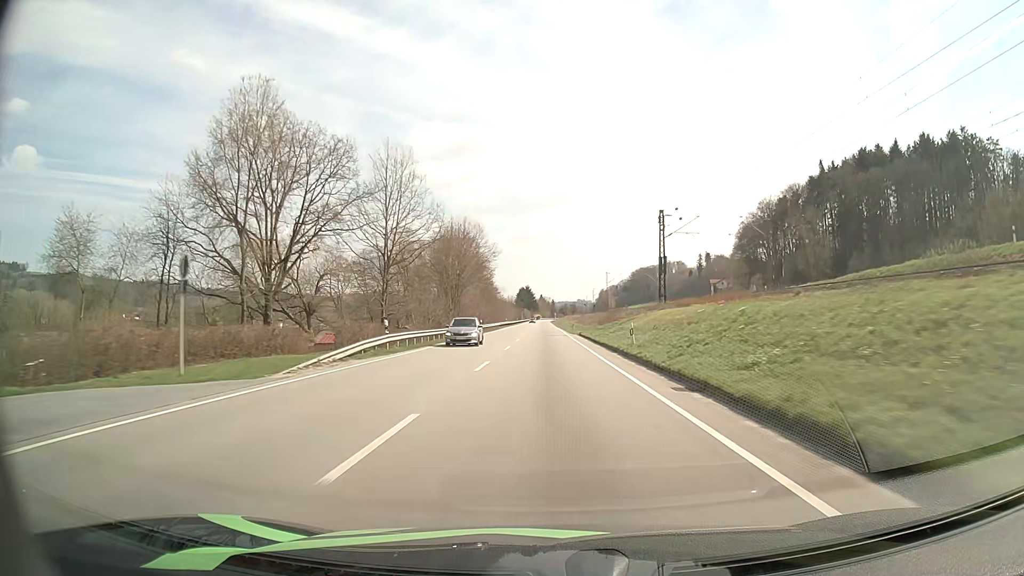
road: primary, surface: asphalt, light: Day
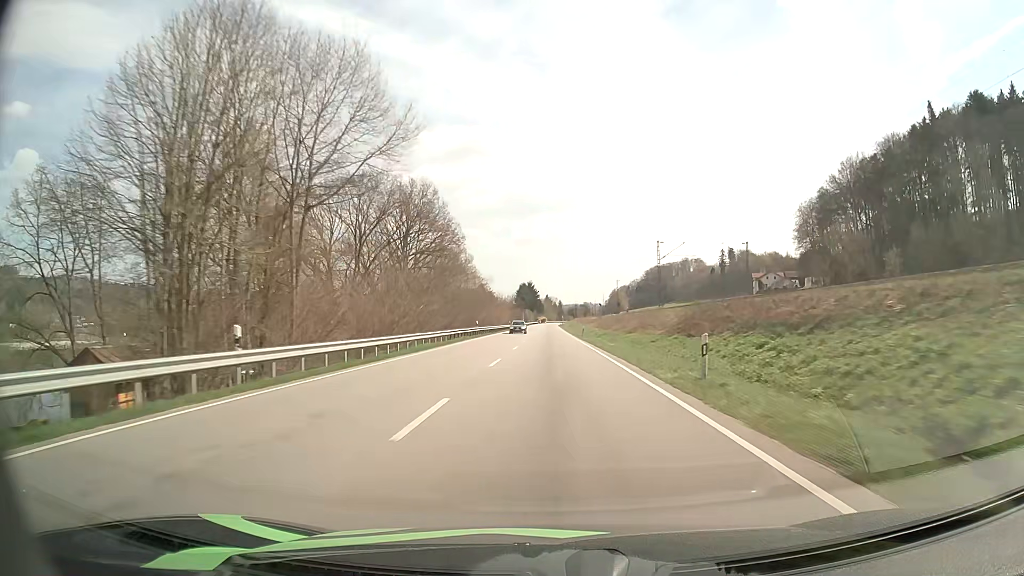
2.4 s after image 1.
(-0.3, +59.4) m; 0°
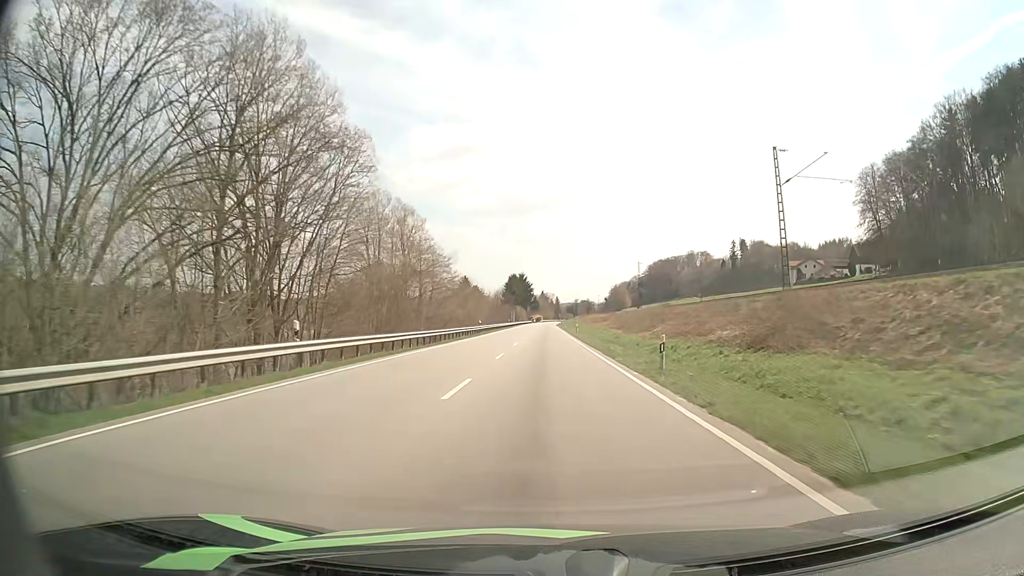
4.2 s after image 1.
(+0.1, +45.1) m; 0°
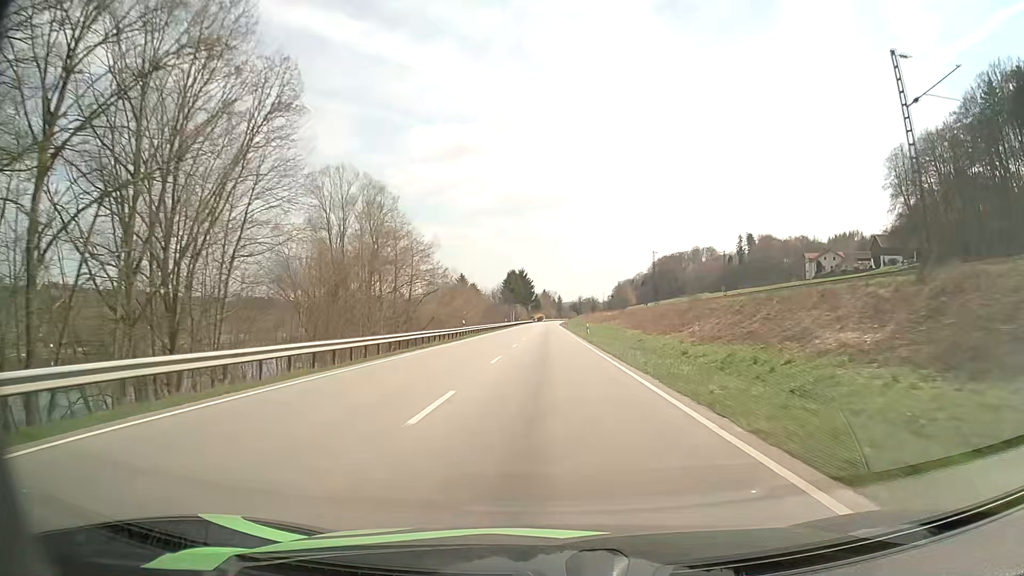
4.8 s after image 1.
(0.0, +15.1) m; 0°
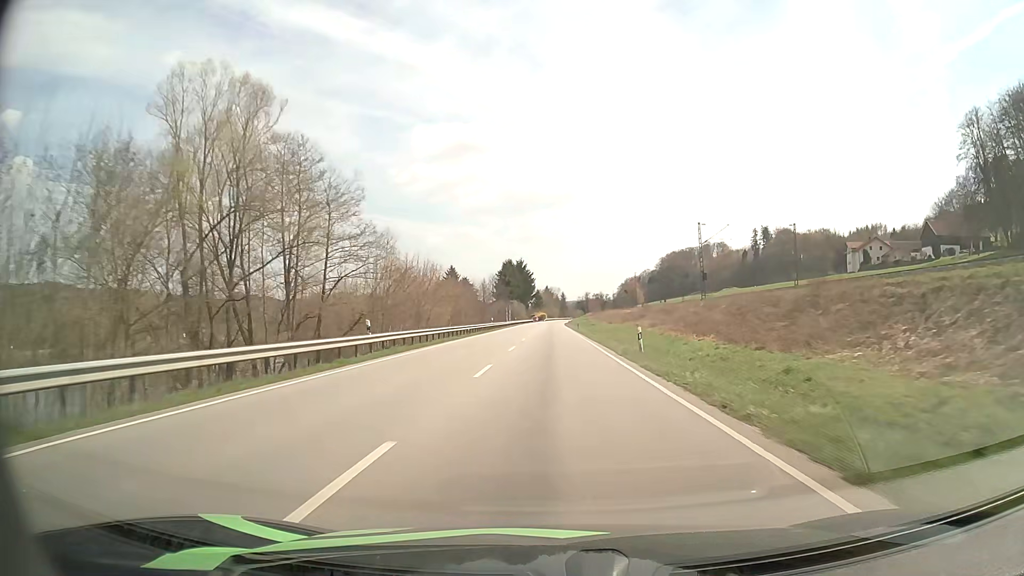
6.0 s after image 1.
(-0.2, +30.0) m; 0°
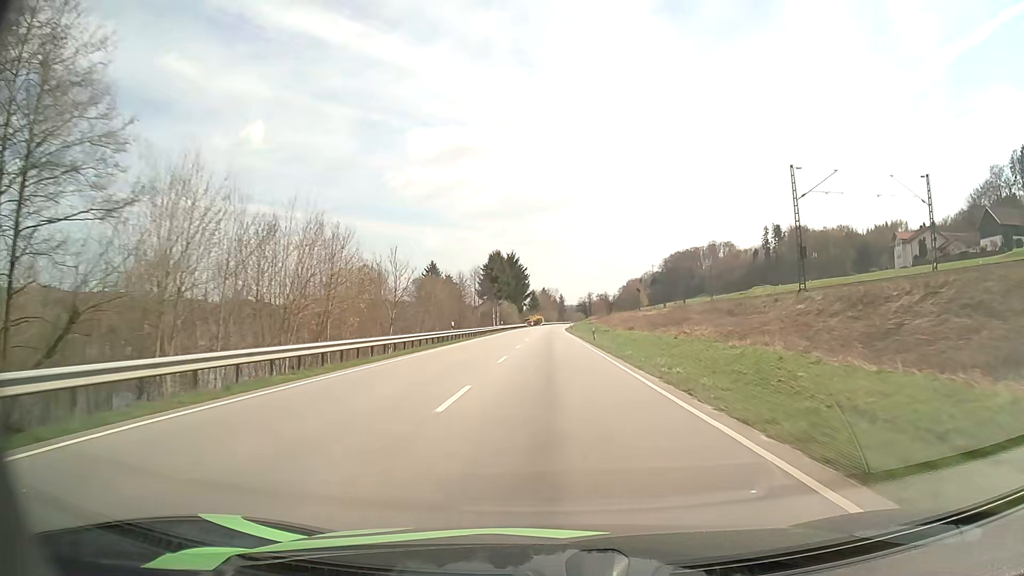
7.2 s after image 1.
(0.0, +29.9) m; 0°
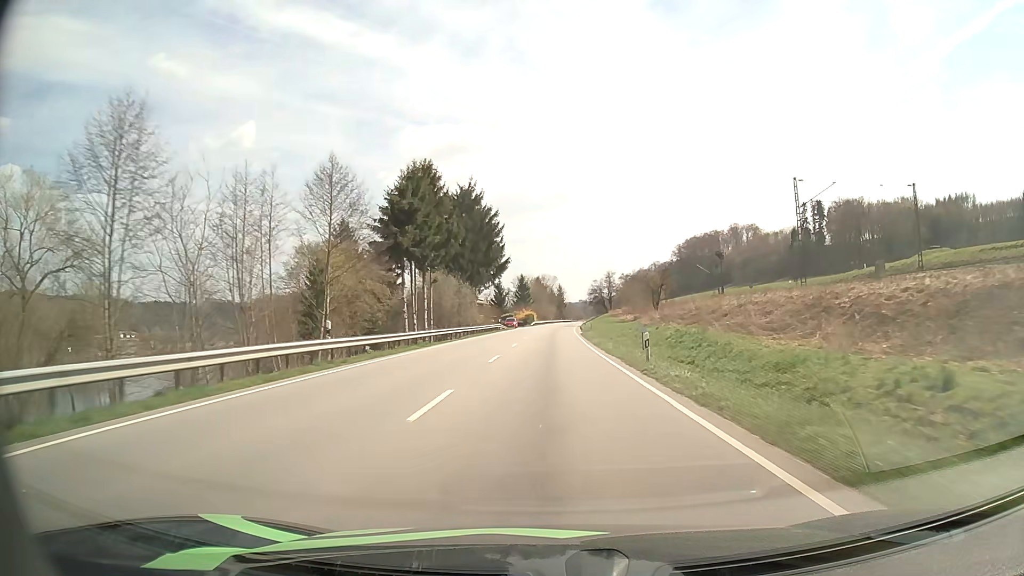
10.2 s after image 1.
(+0.1, +74.7) m; 0°
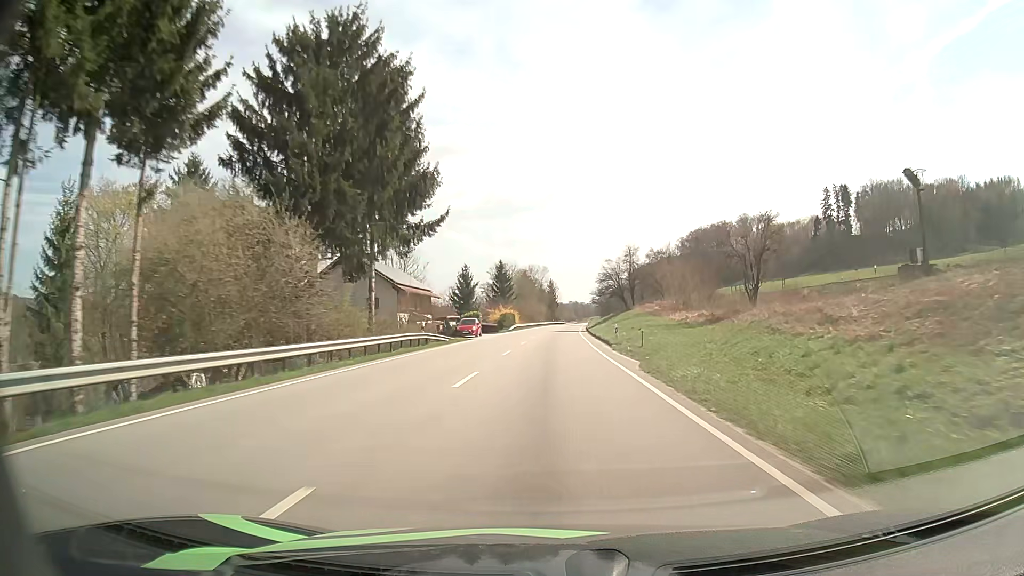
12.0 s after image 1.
(+0.1, +44.5) m; +1°
(0, +10) (0, +20) (0, +30) (+1, +40) (+1, +50) (+1, +60) (+1, +70) (+2, +80) (+2, +90) (+3, +100) m
